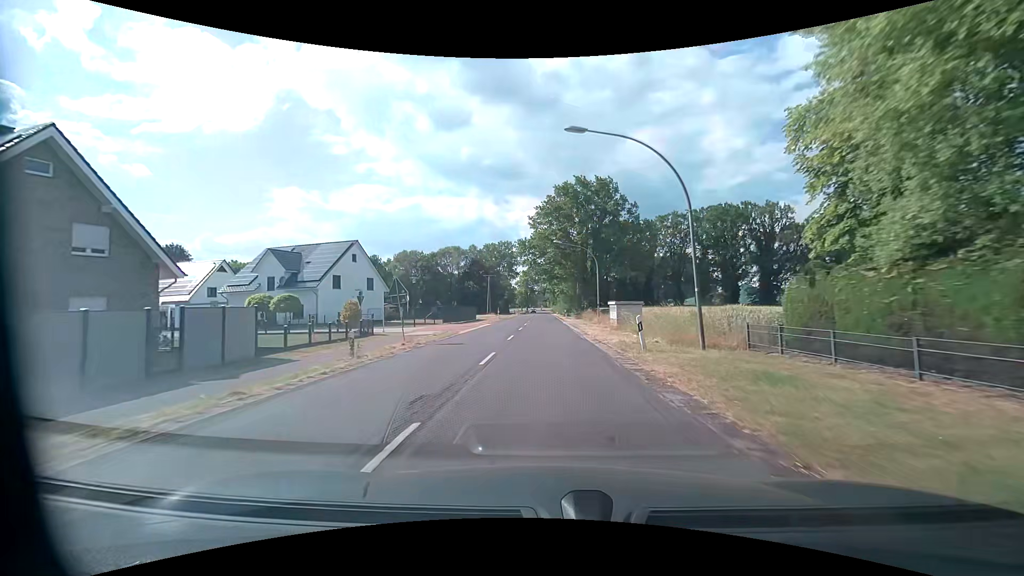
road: secondary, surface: asphalt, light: Day
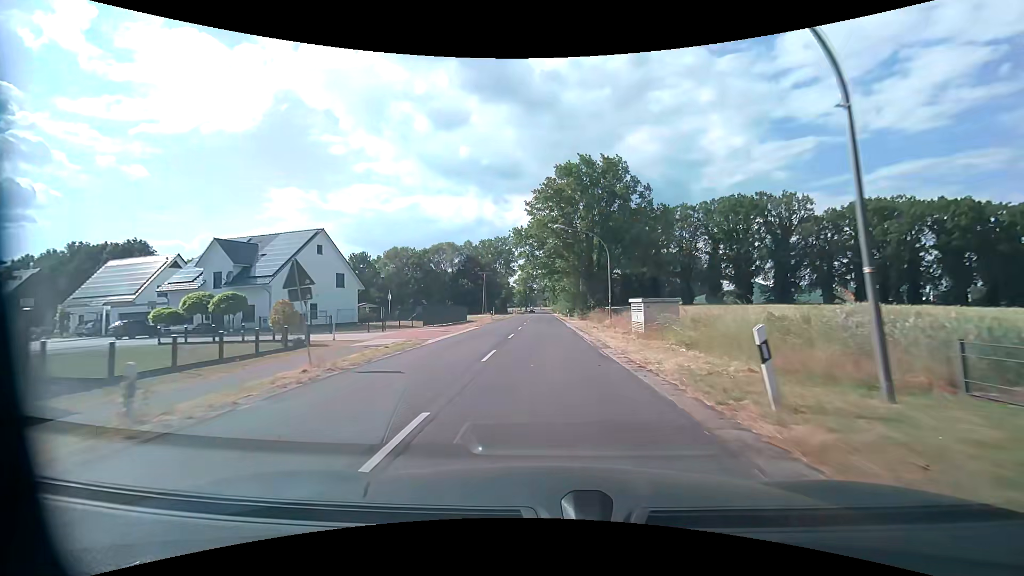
(+0.1, +8.4) m; 0°
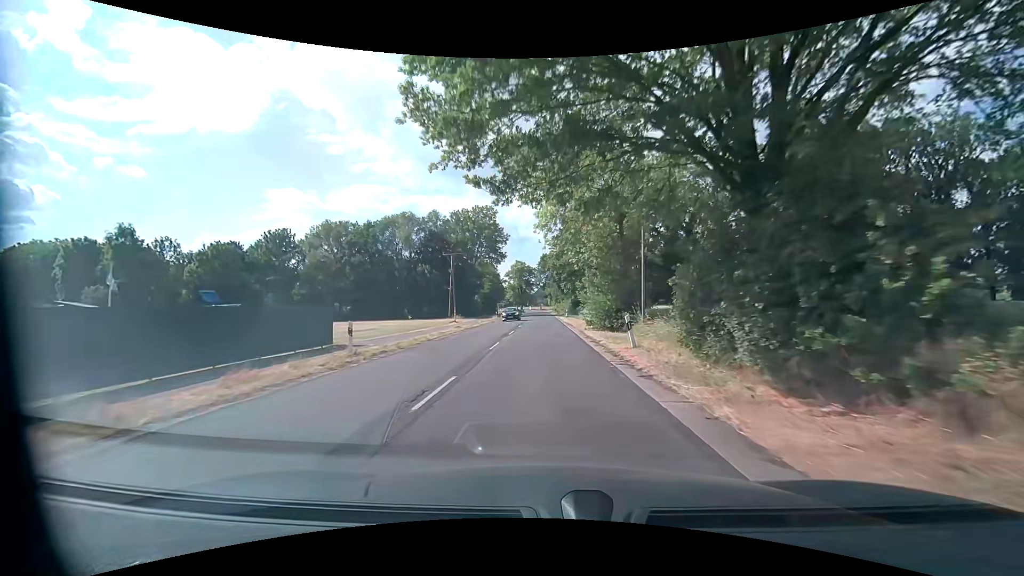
(+0.2, +41.9) m; 0°
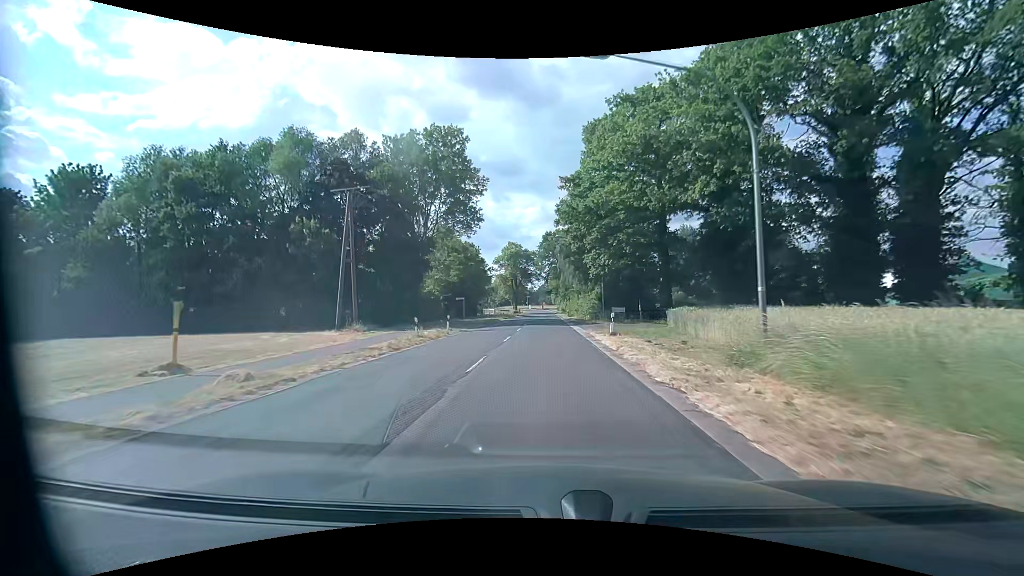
(-0.2, +42.0) m; 0°
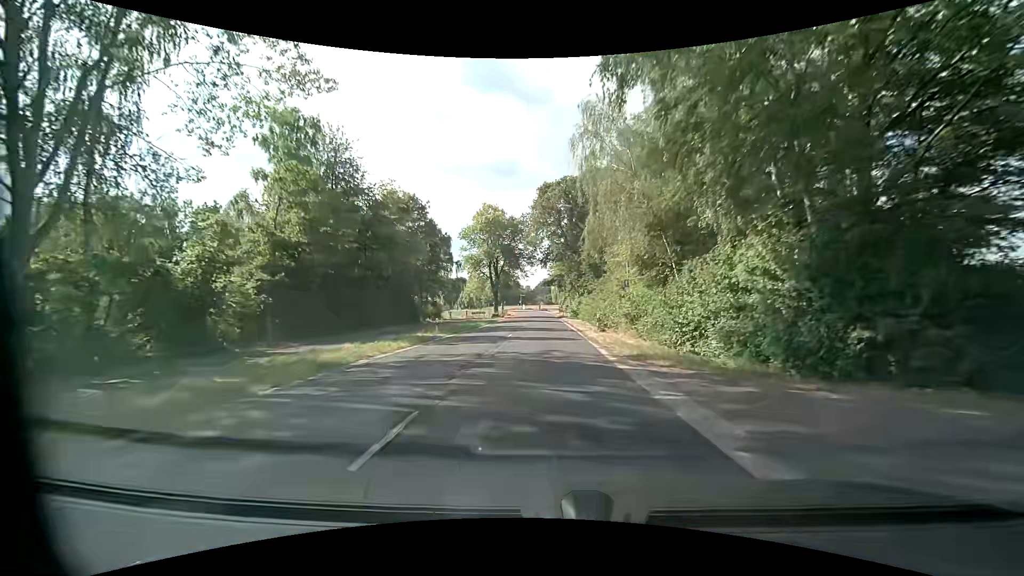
(-0.1, +42.1) m; 0°
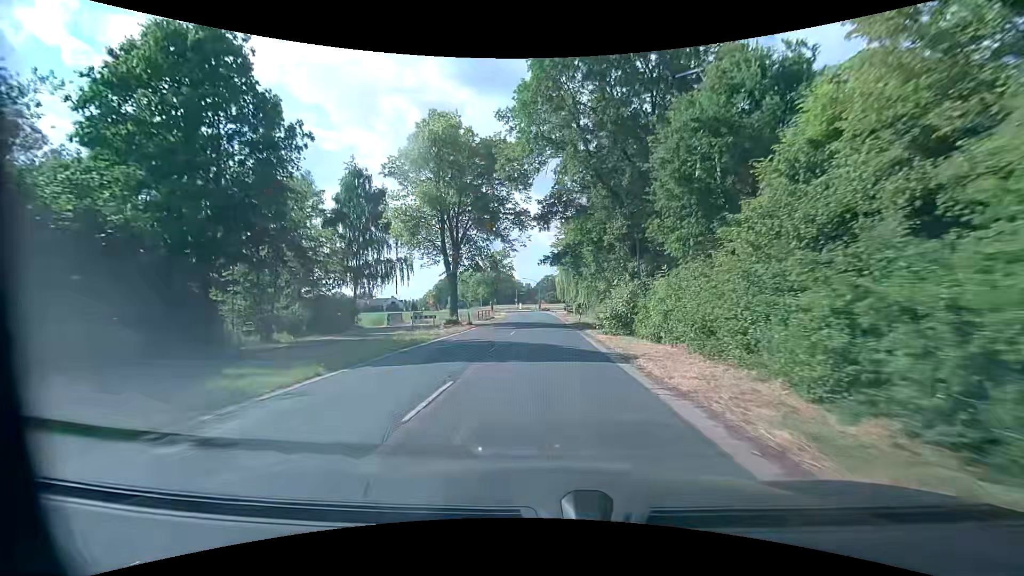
(0.0, +33.6) m; 0°
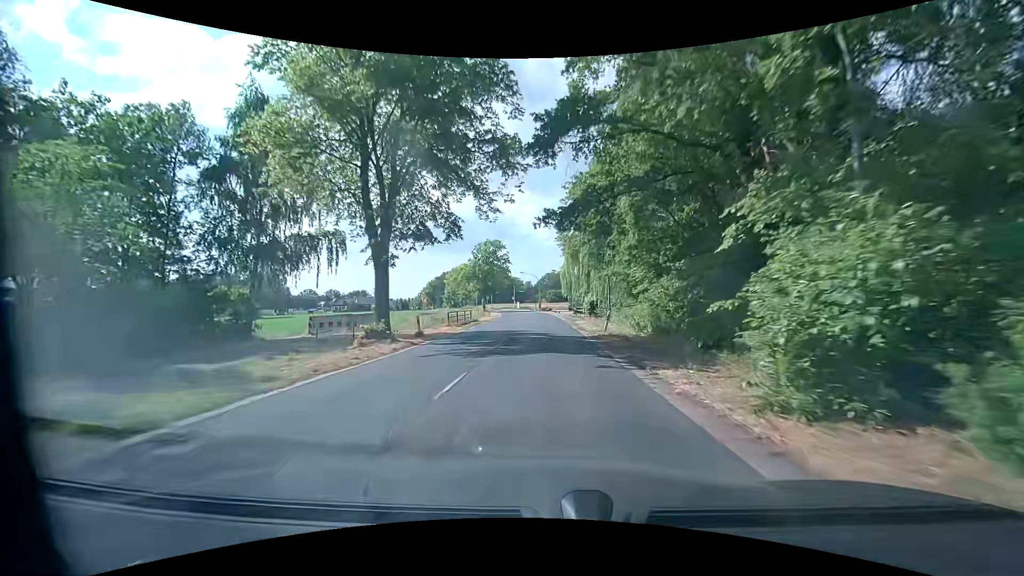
(-0.1, +16.8) m; 0°
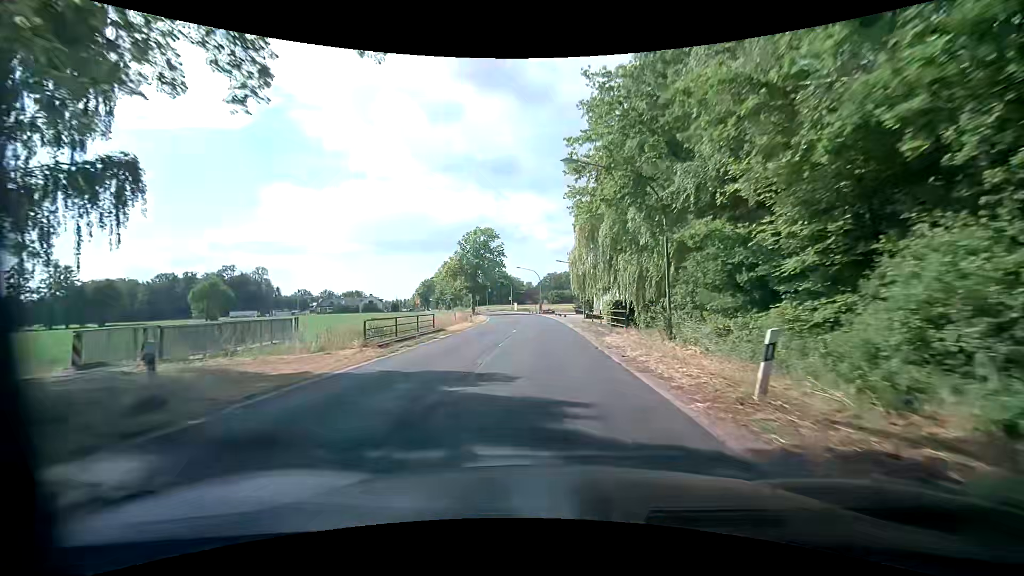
(0.0, +16.8) m; 0°
